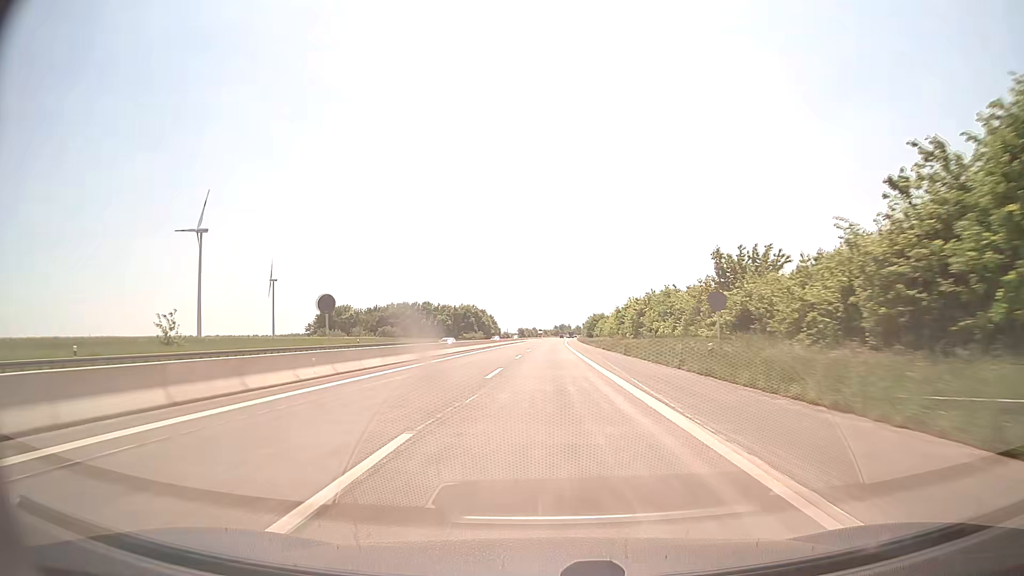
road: motorway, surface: asphalt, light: Day
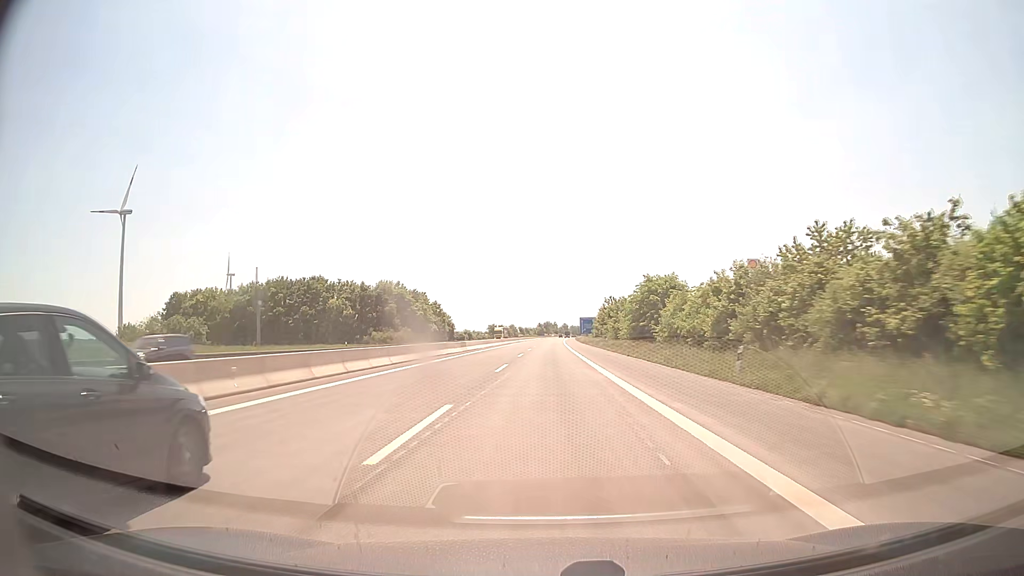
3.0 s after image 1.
(+1.2, +103.8) m; +1°
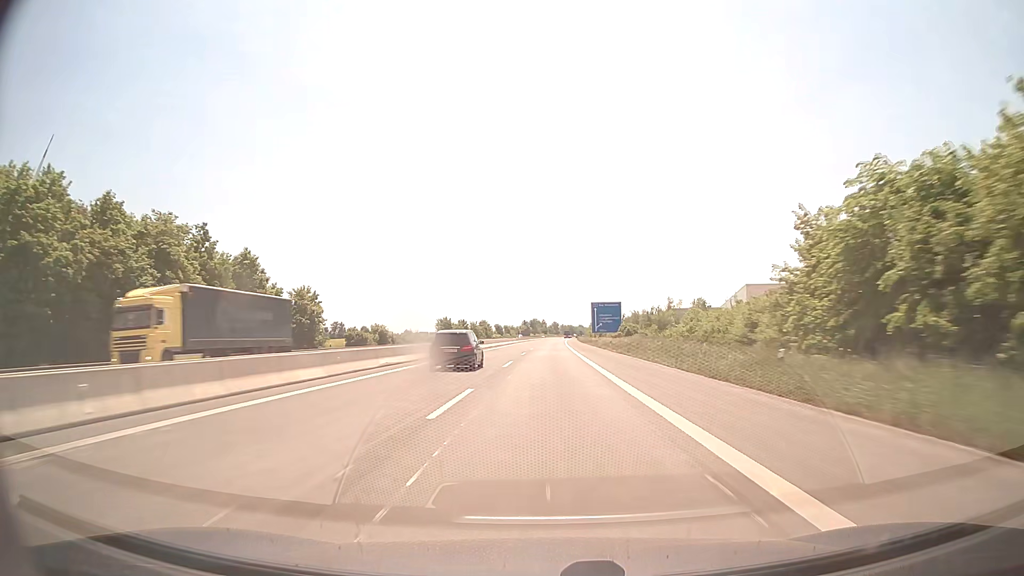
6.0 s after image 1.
(+1.1, +103.8) m; +1°
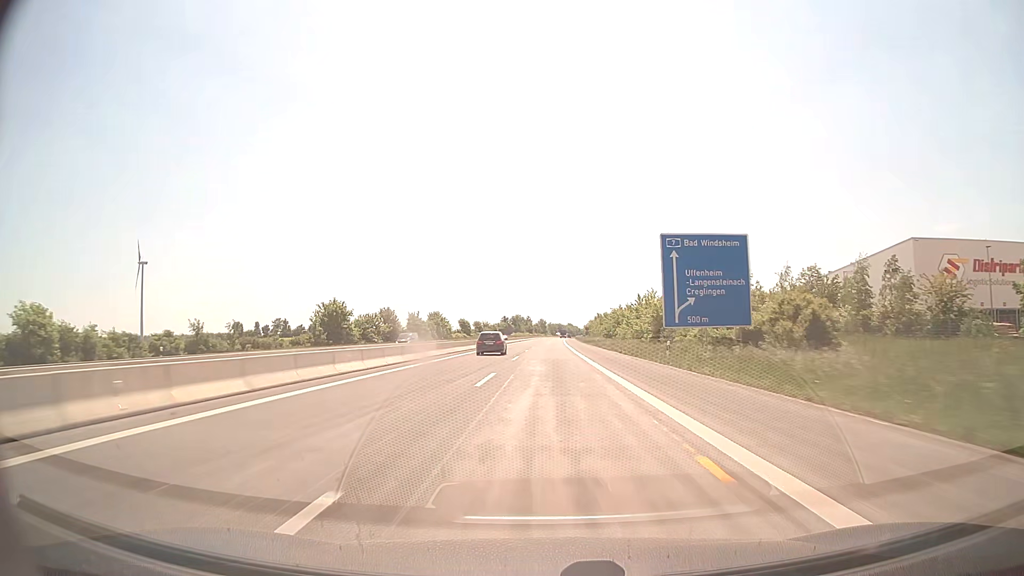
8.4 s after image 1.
(+0.8, +83.1) m; +1°
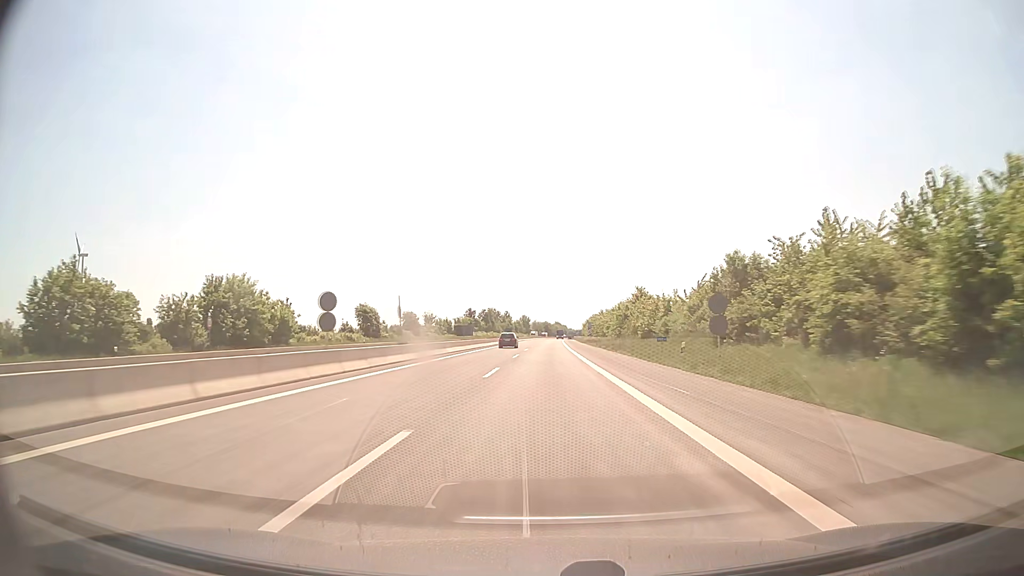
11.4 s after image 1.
(+1.3, +104.0) m; +1°
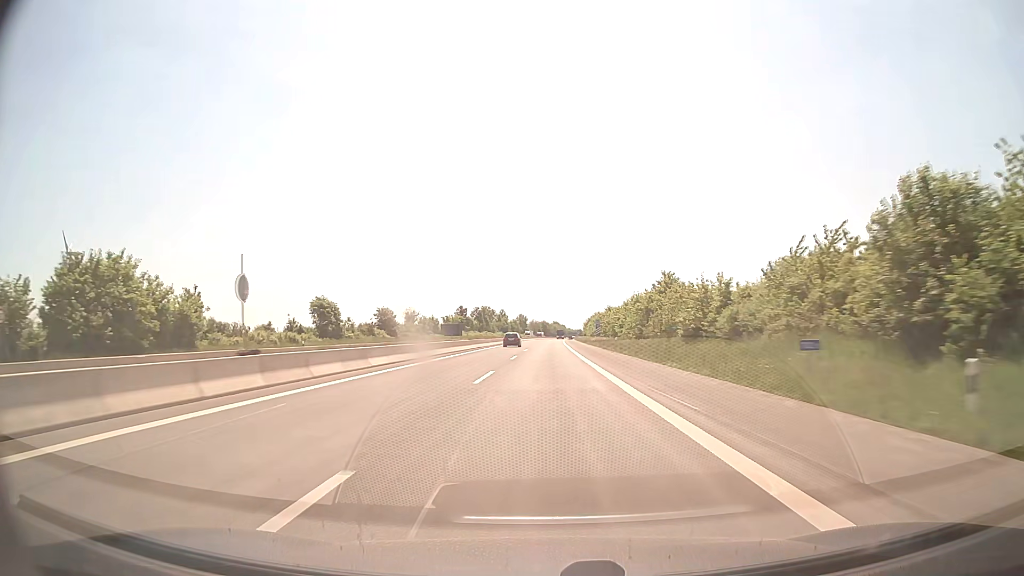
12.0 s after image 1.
(0.0, +20.8) m; 0°
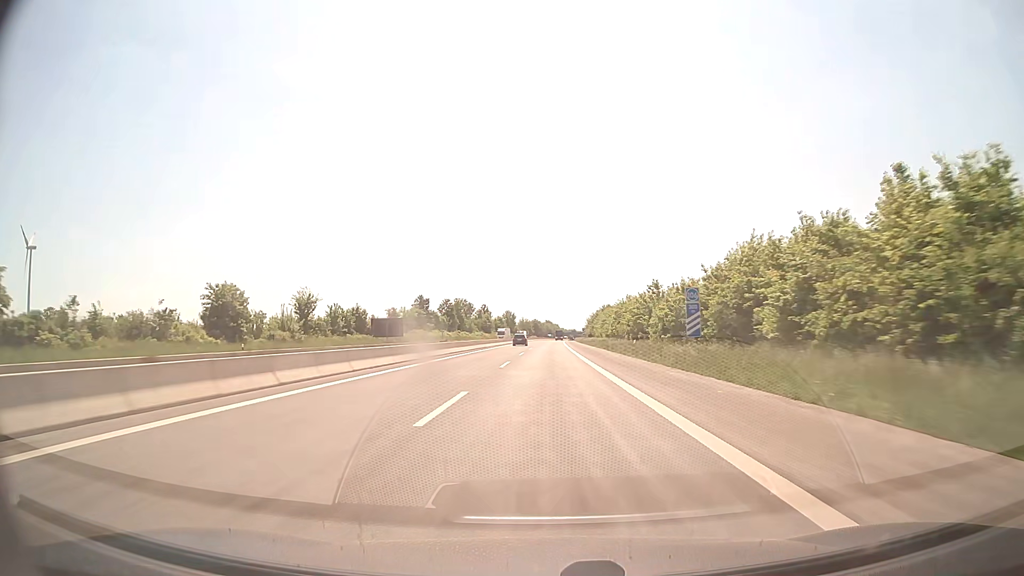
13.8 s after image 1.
(+0.3, +62.4) m; +1°
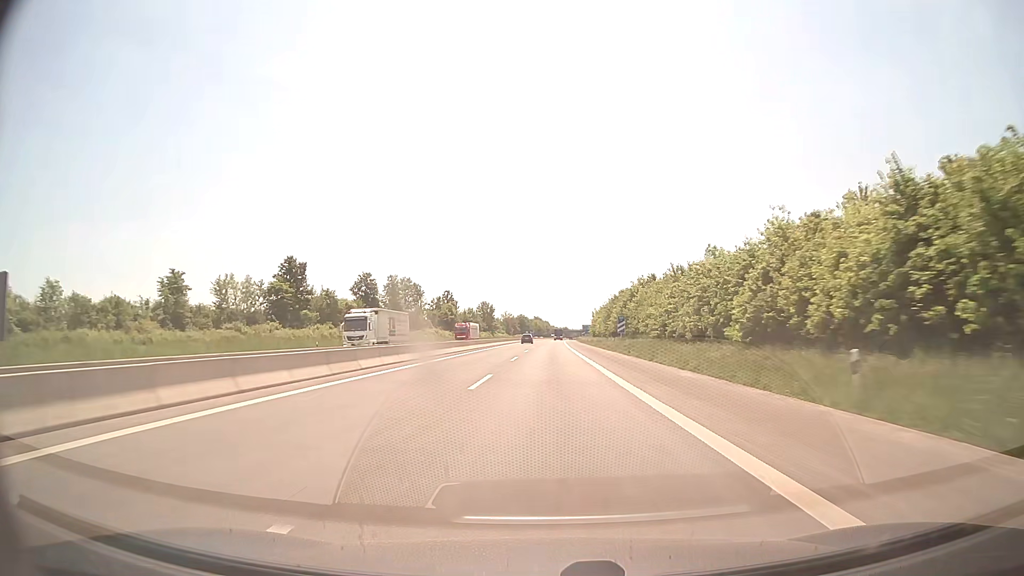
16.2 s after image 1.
(+0.6, +83.2) m; +1°
(0, +10) (0, +20) (0, +30) (0, +40) (0, +50) (0, +60) (+1, +70) (+1, +80) (+1, +90) (+1, +100) m
